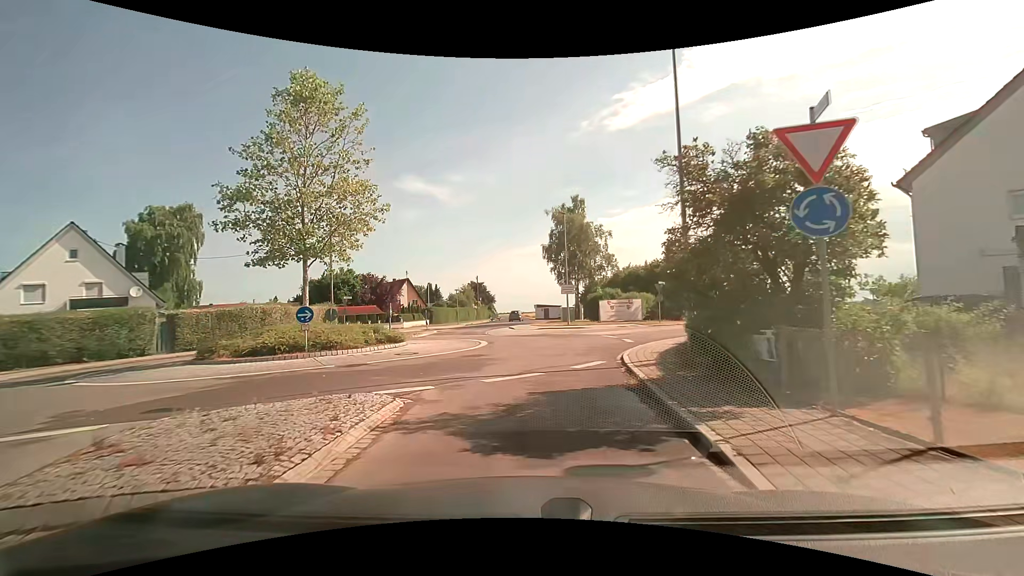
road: tertiary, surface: asphalt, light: Day
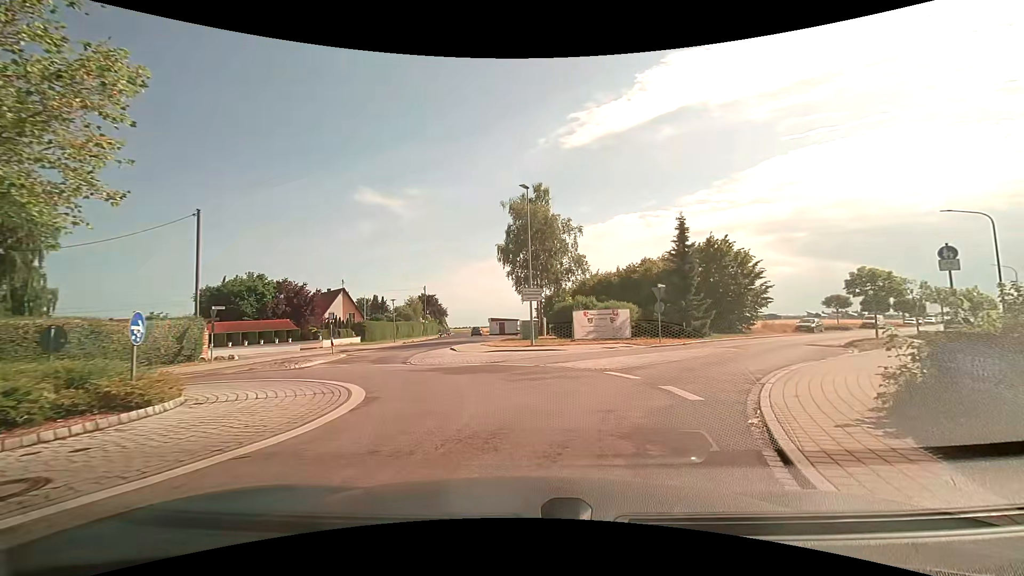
(+0.2, +11.4) m; +5°
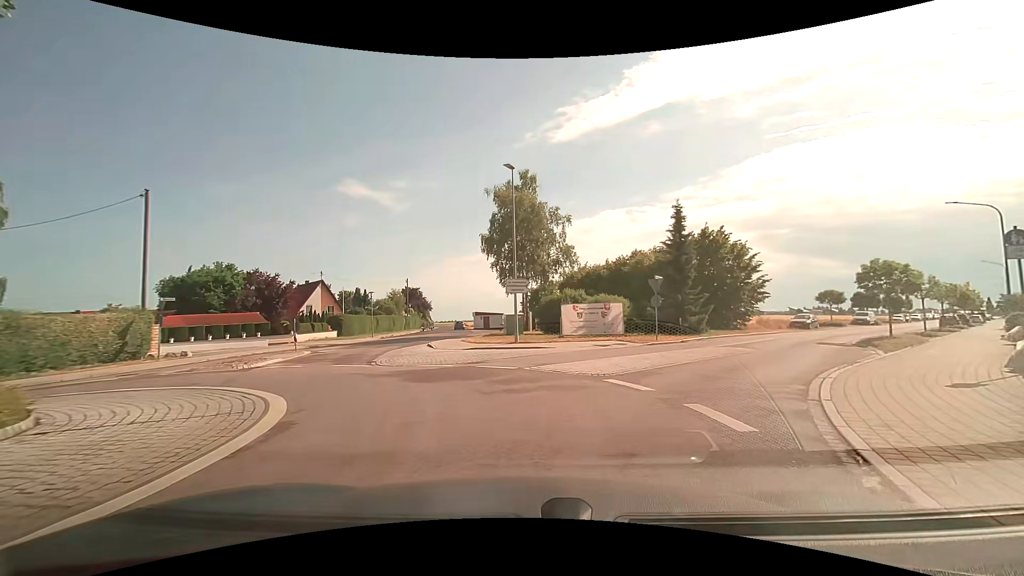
(0.0, +2.6) m; +2°
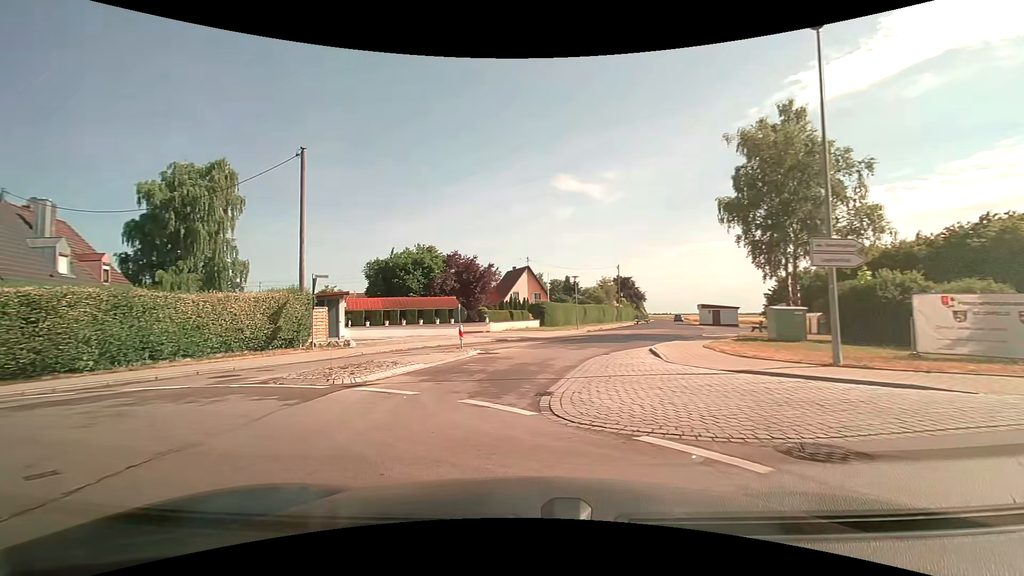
(-1.4, +10.2) m; -22°
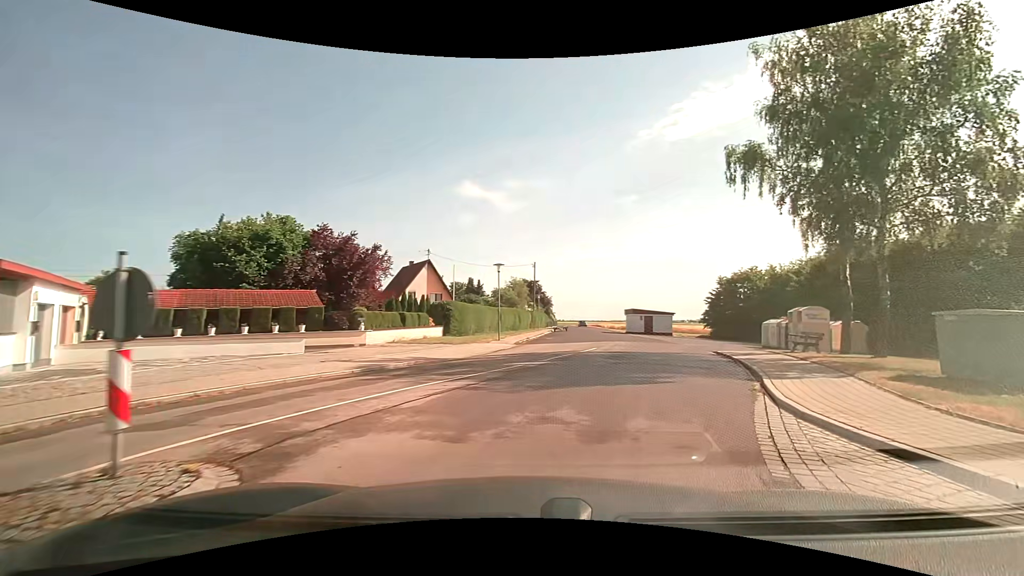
(-1.1, +14.9) m; +8°
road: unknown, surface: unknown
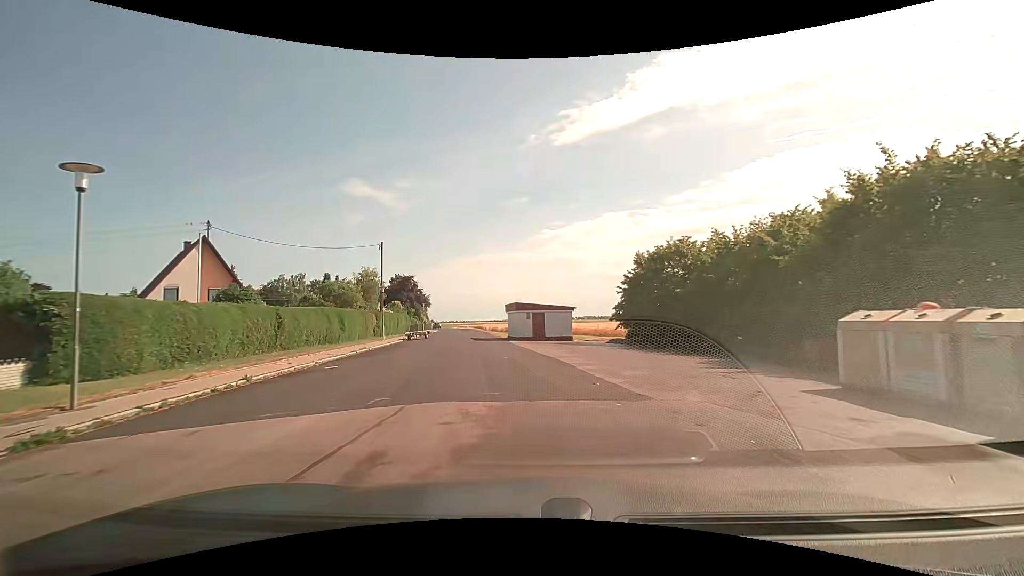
(+5.3, +21.1) m; +14°
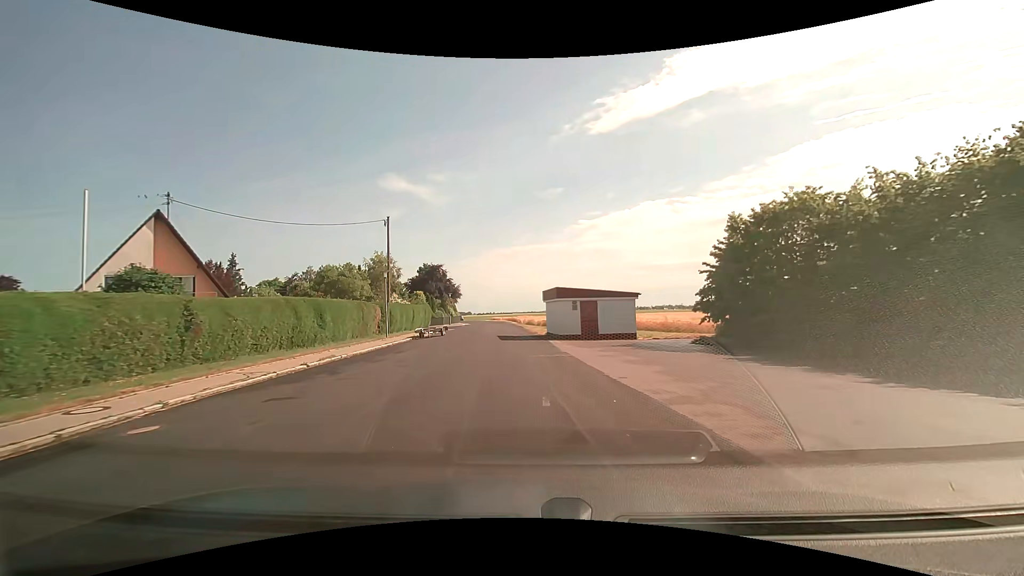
(-0.4, +11.2) m; -4°
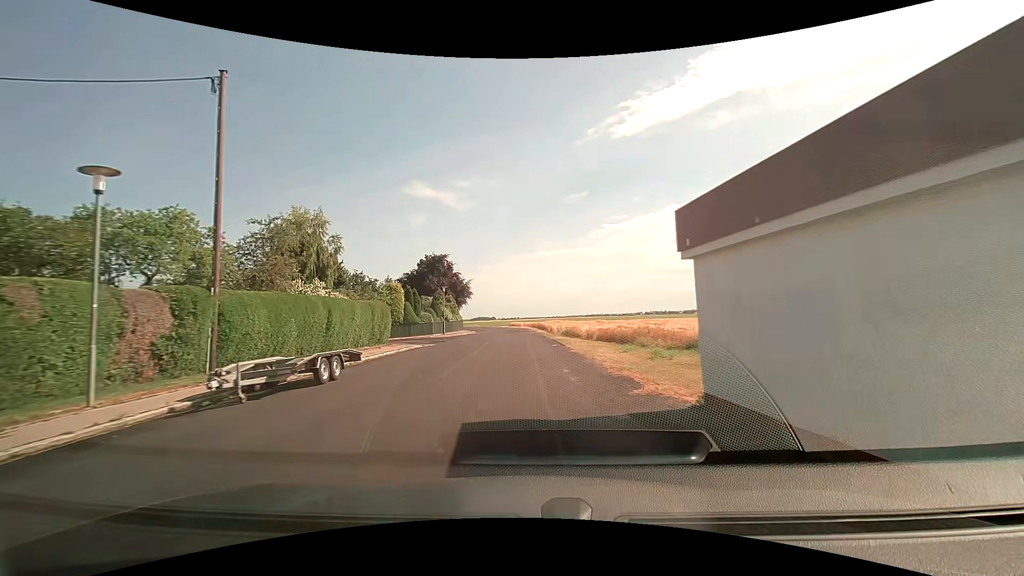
(-1.1, +27.3) m; -3°
(0, +10) (0, +20) (0, +30) (0, +40) (-1, +50) (-2, +60) (-3, +70) (-6, +80) (-8, +89) (-10, +99) m
